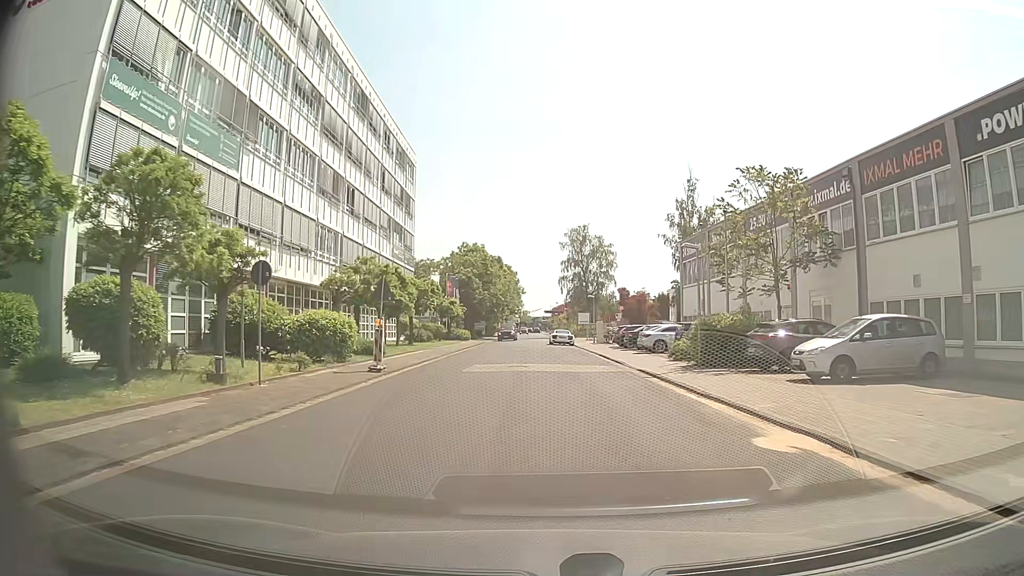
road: residential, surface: asphalt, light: Day
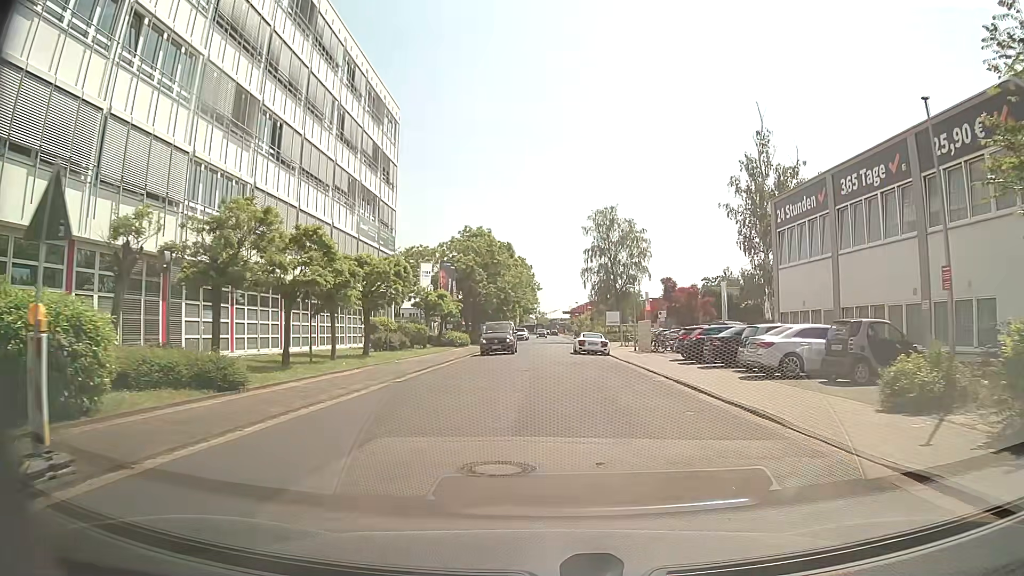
(-0.2, +16.3) m; -1°
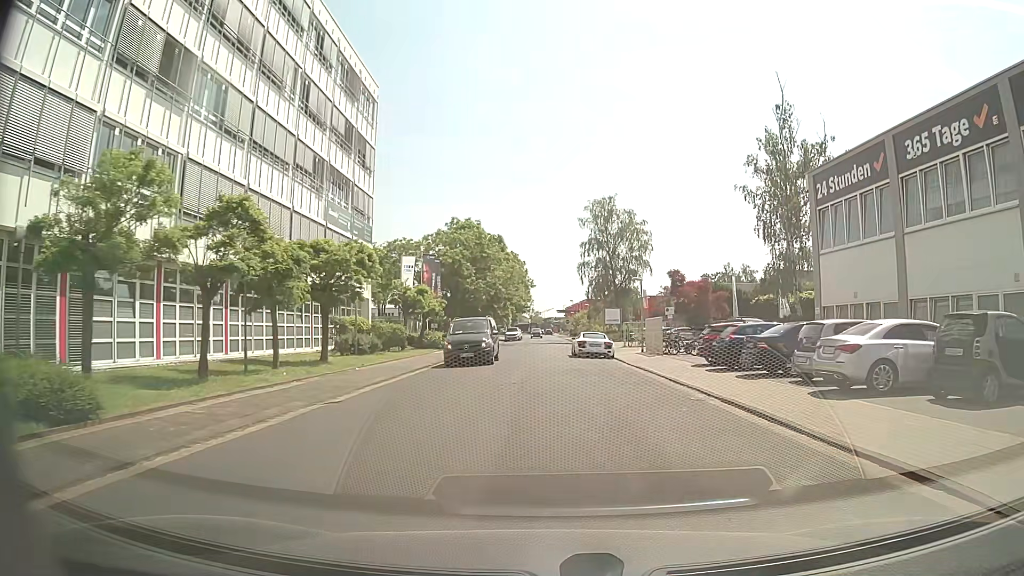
(0.0, +5.5) m; +1°
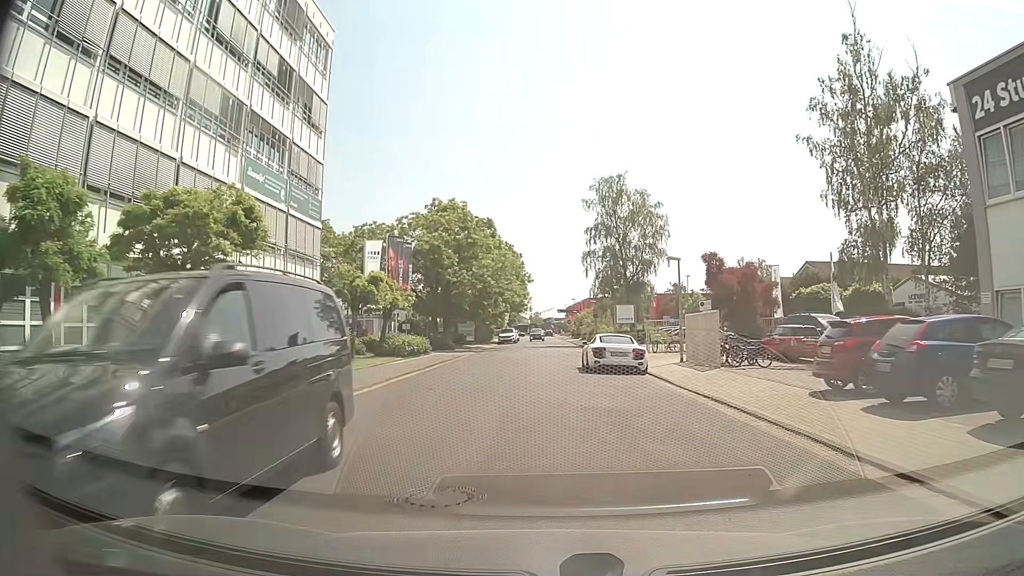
(0.0, +11.0) m; -1°
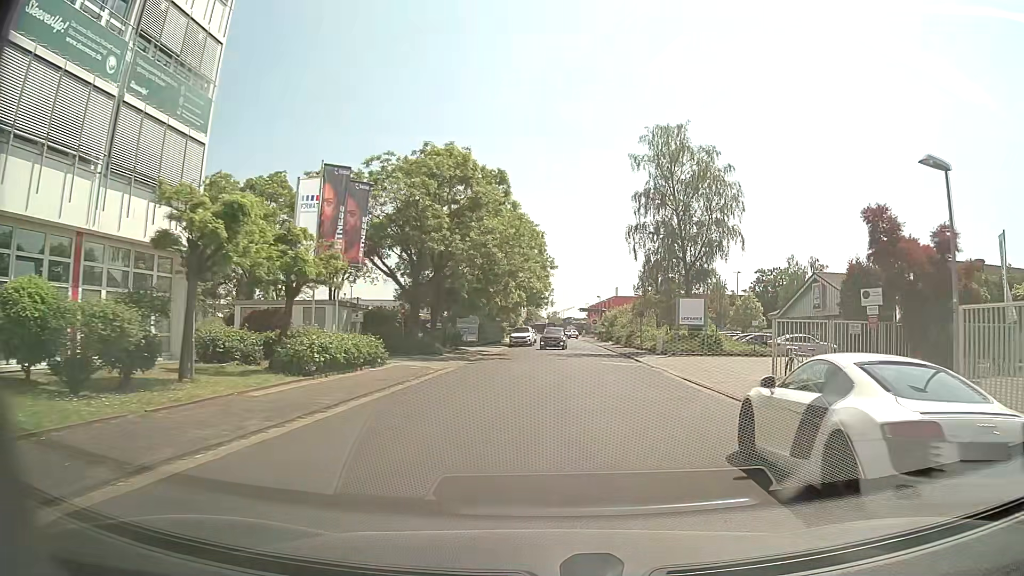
(-0.6, +16.9) m; -2°
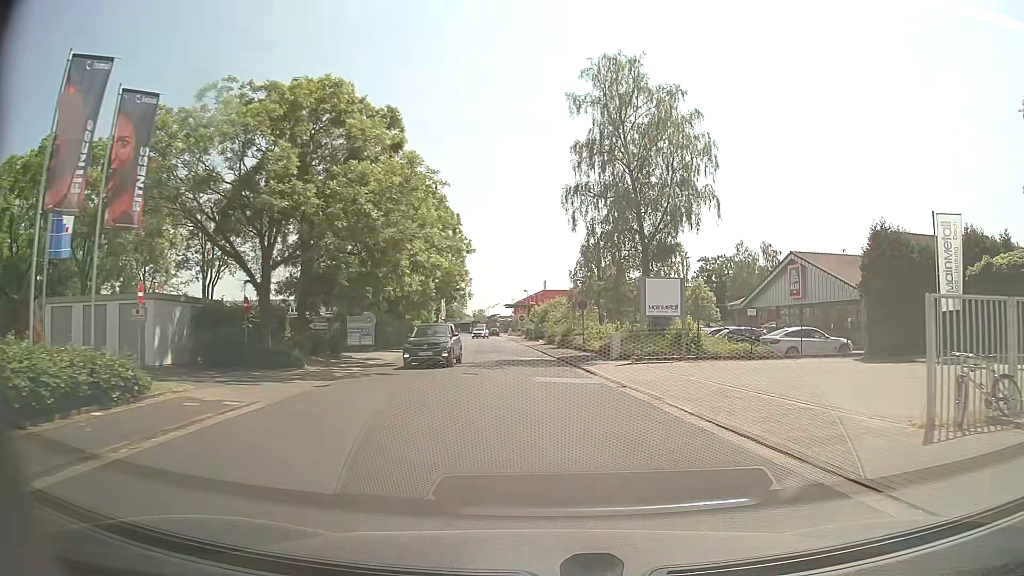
(+0.7, +11.6) m; +7°
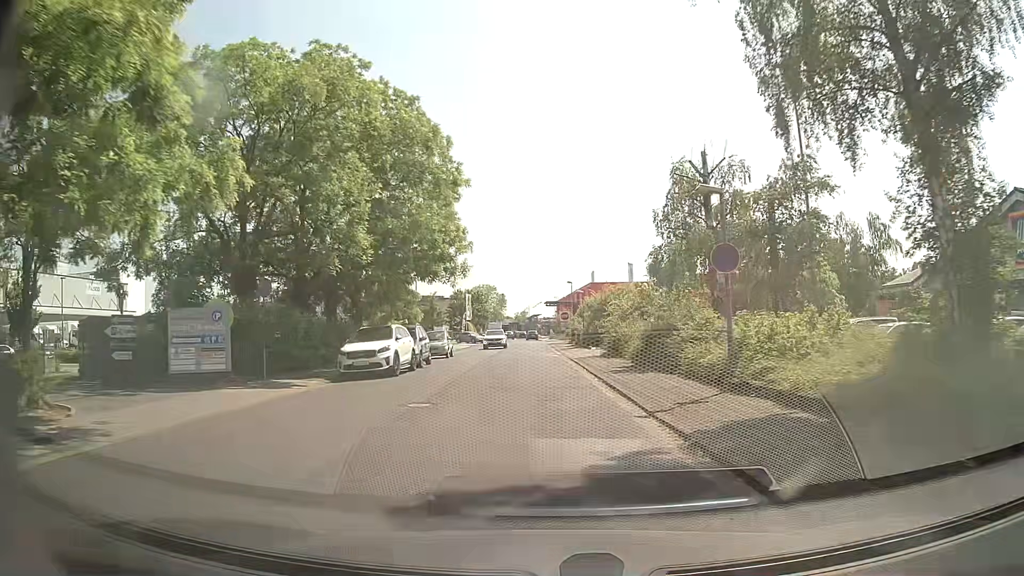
(-0.4, +24.3) m; -3°
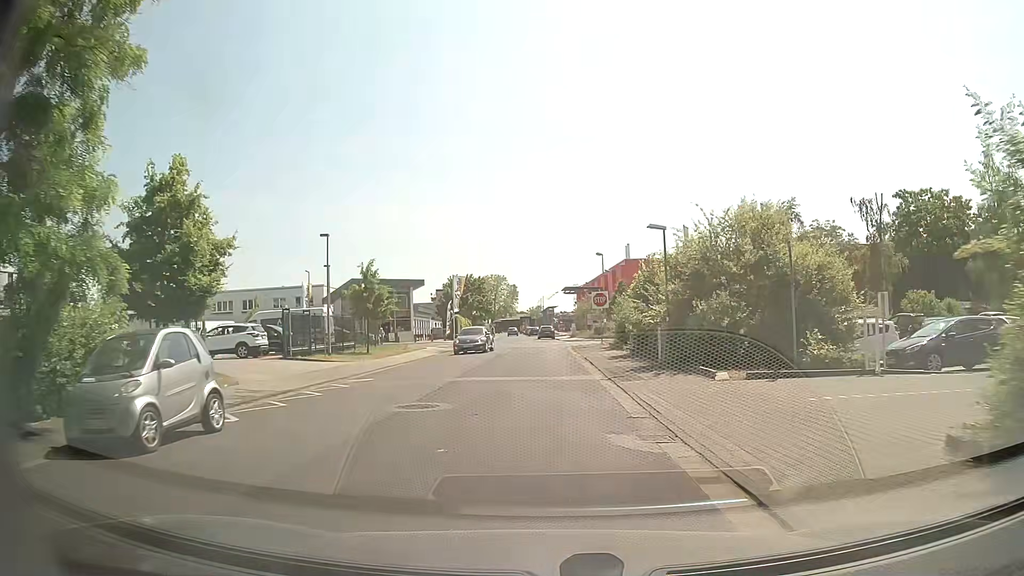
(-0.4, +29.7) m; -2°
(0, +10) (0, +20) (0, +30) (0, +40) (0, +50) (0, +60) (-2, +70) (-2, +80) (-1, +90) (-3, +99) m
